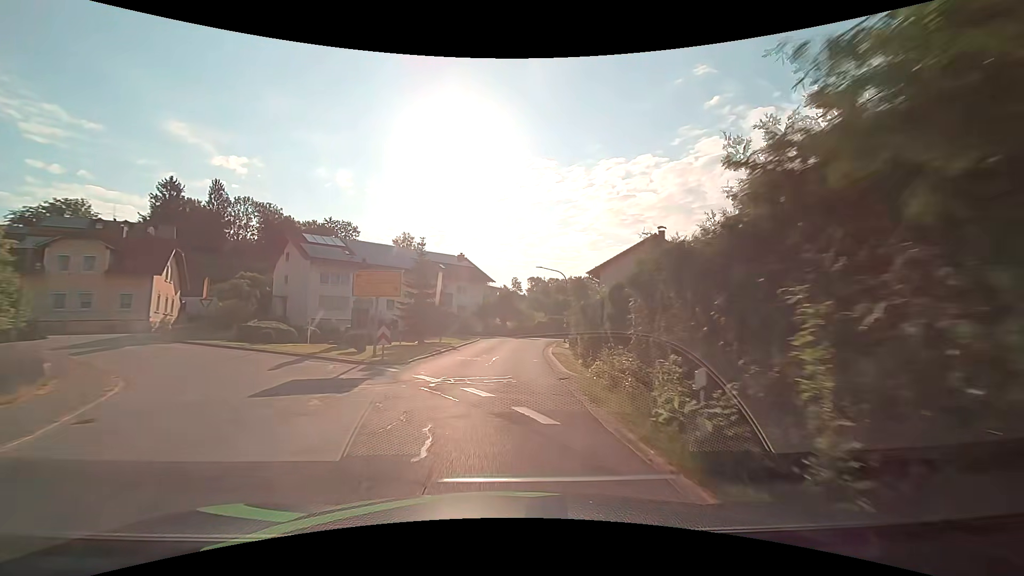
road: tertiary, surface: asphalt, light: Day
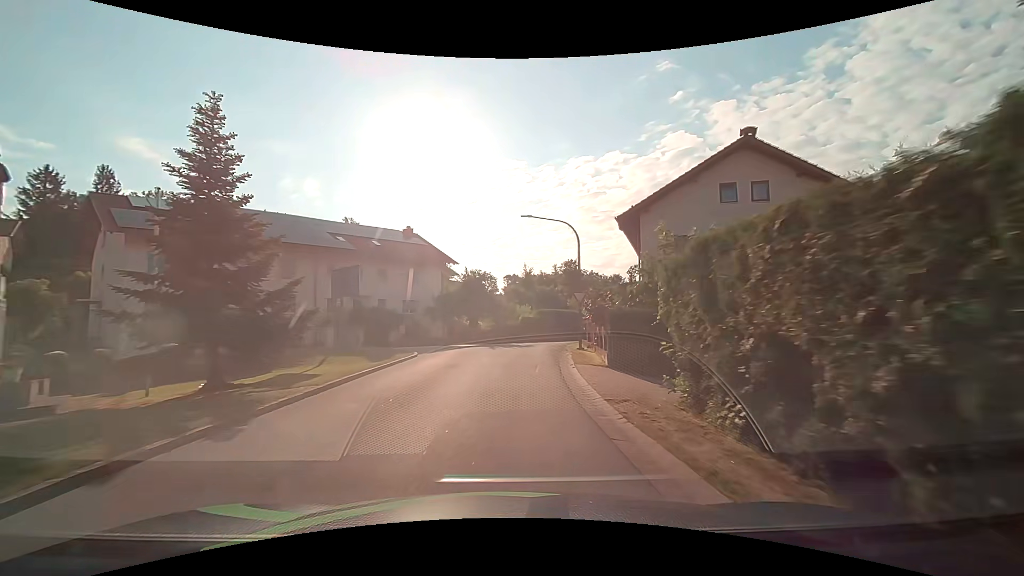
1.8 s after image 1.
(+0.4, +21.1) m; +2°
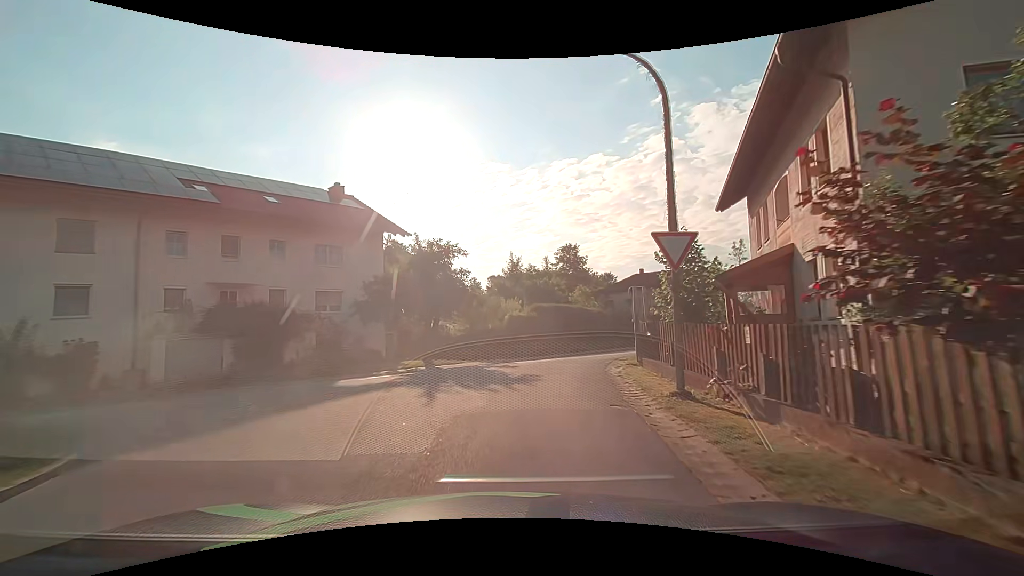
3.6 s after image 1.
(+0.2, +16.1) m; +1°
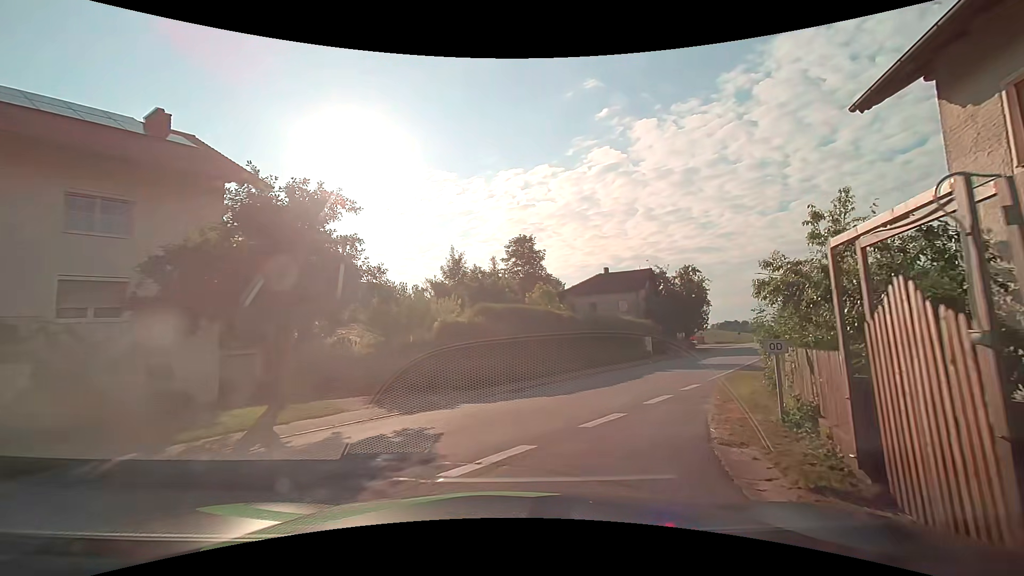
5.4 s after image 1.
(+0.4, +11.6) m; +6°
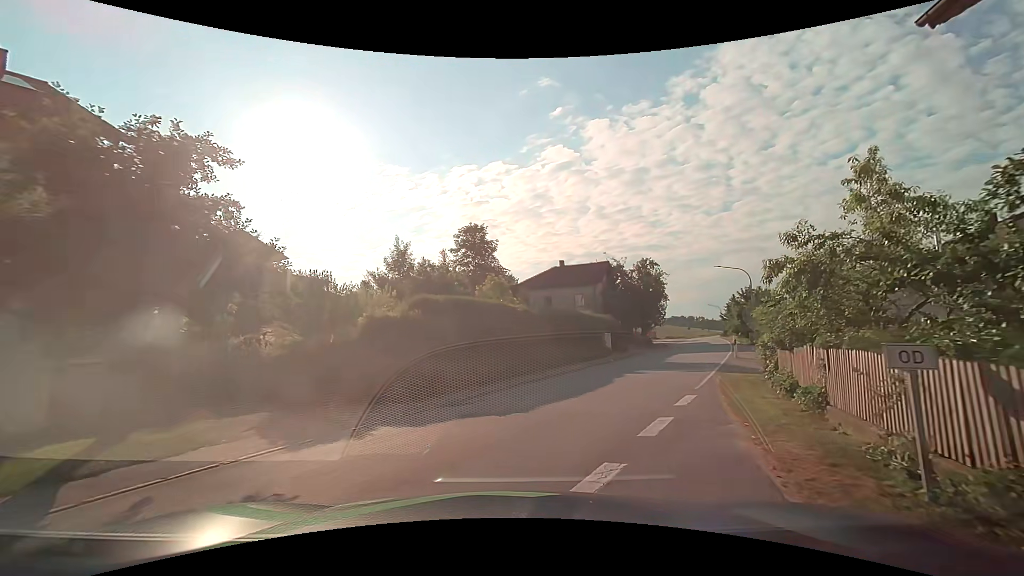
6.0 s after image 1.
(+0.2, +3.7) m; +6°
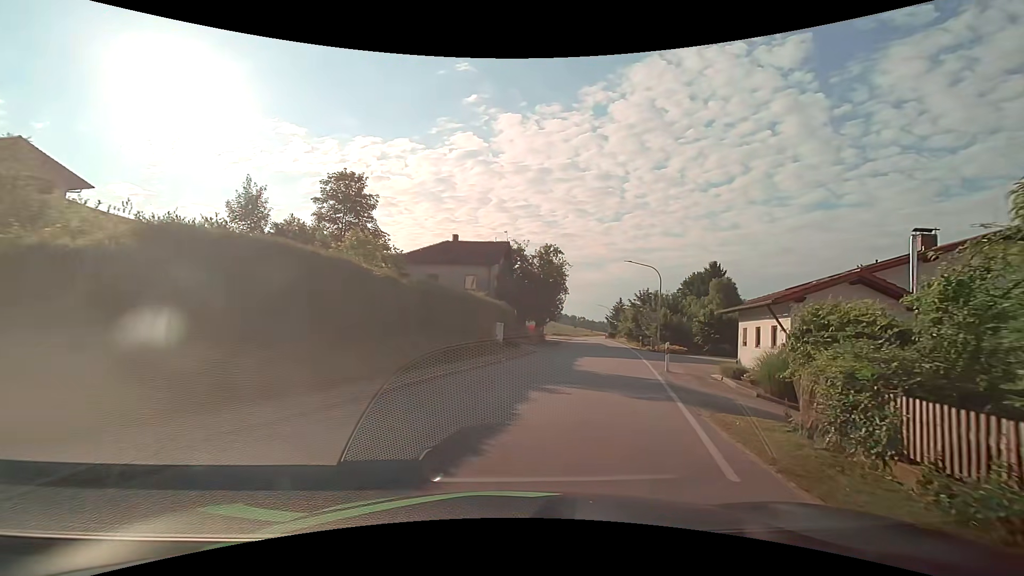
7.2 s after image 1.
(+0.6, +8.1) m; +11°
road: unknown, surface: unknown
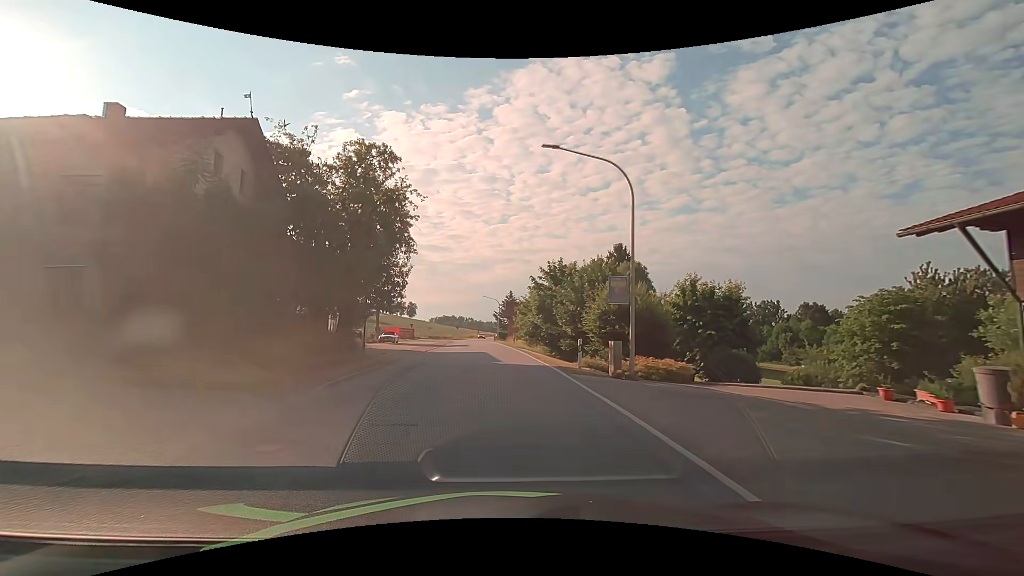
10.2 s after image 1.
(+5.1, +26.9) m; +14°
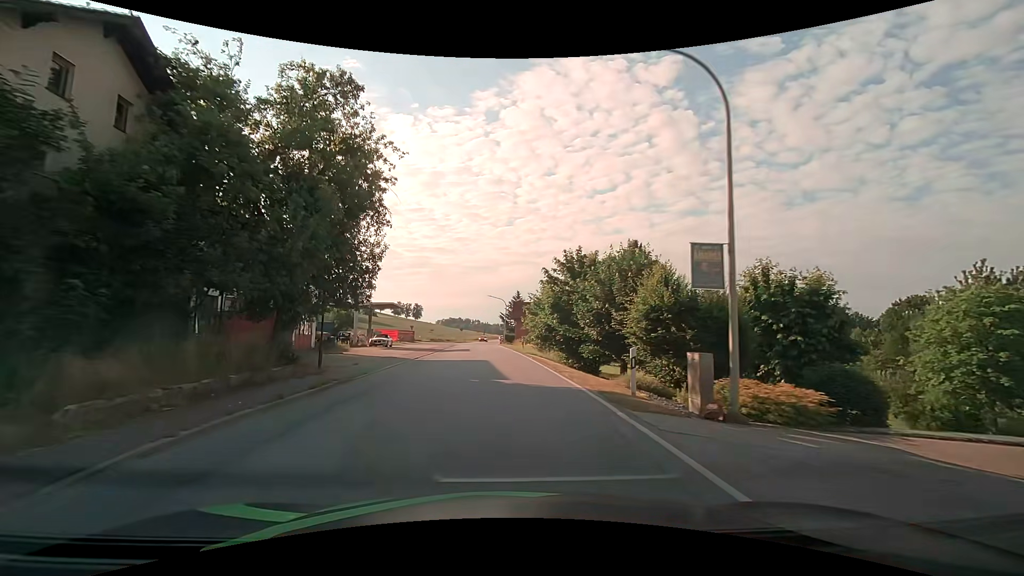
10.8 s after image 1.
(-0.1, +6.7) m; -1°
